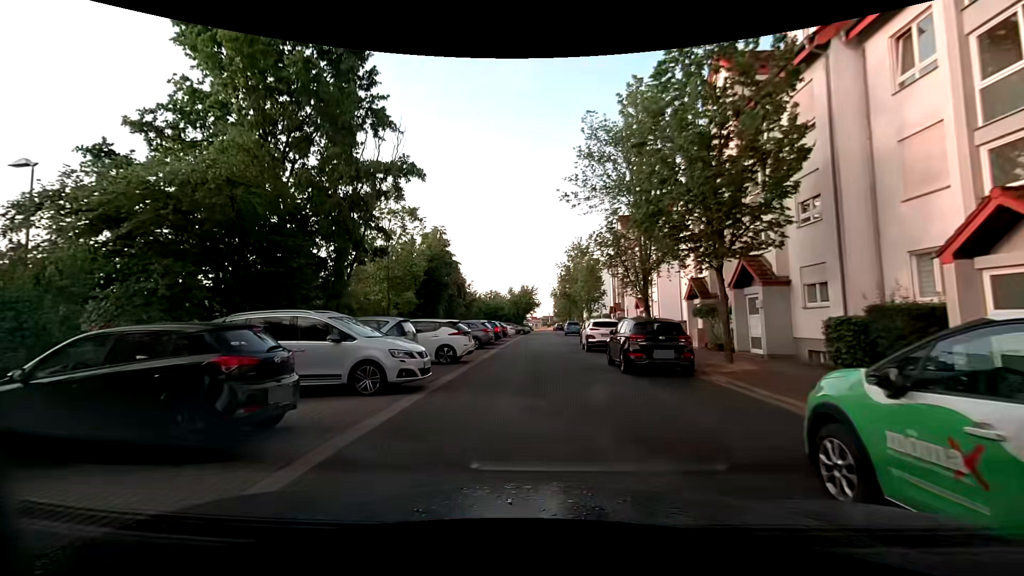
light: Day
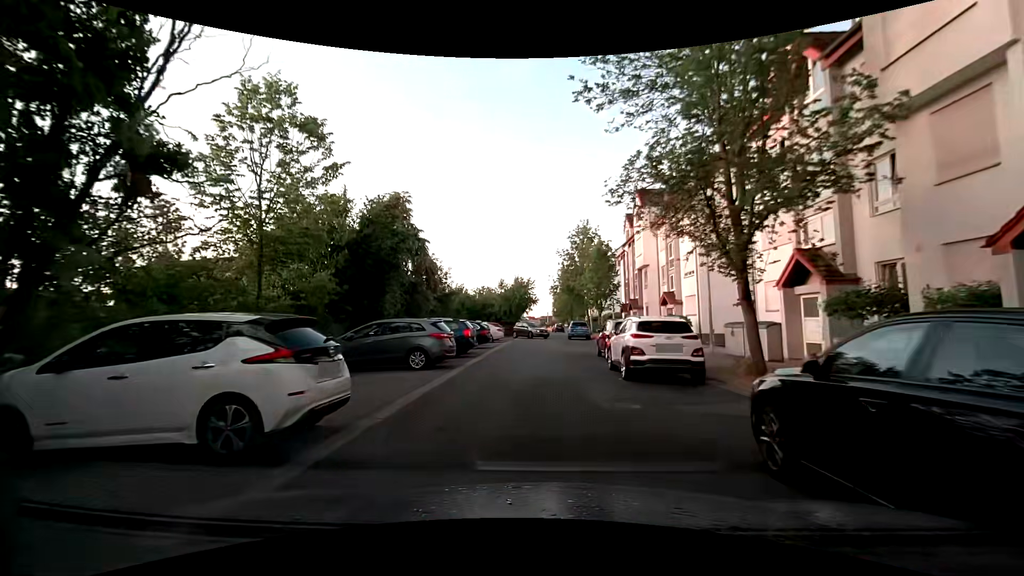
(-0.3, +11.7) m; -1°
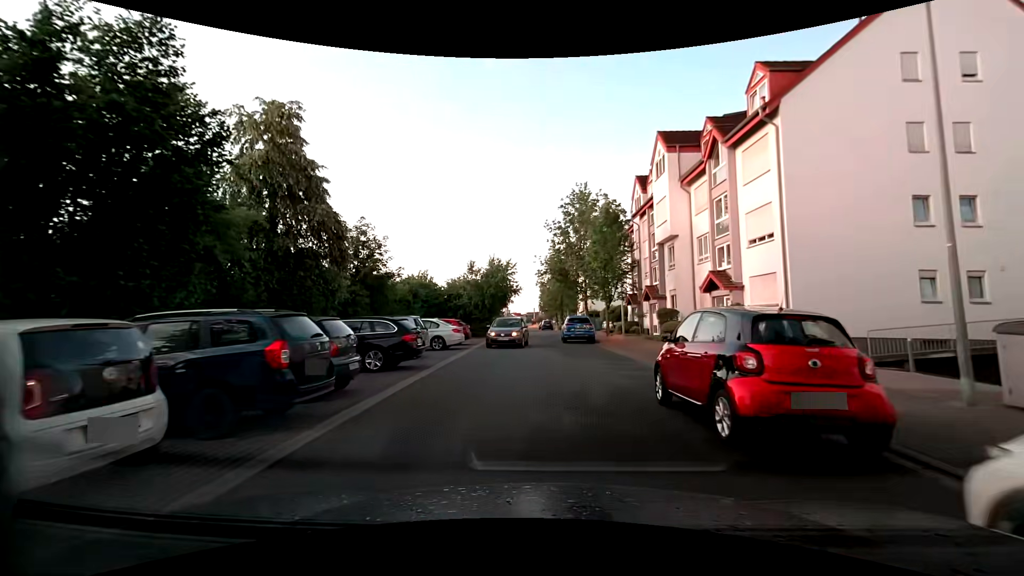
(0.0, +13.1) m; +1°
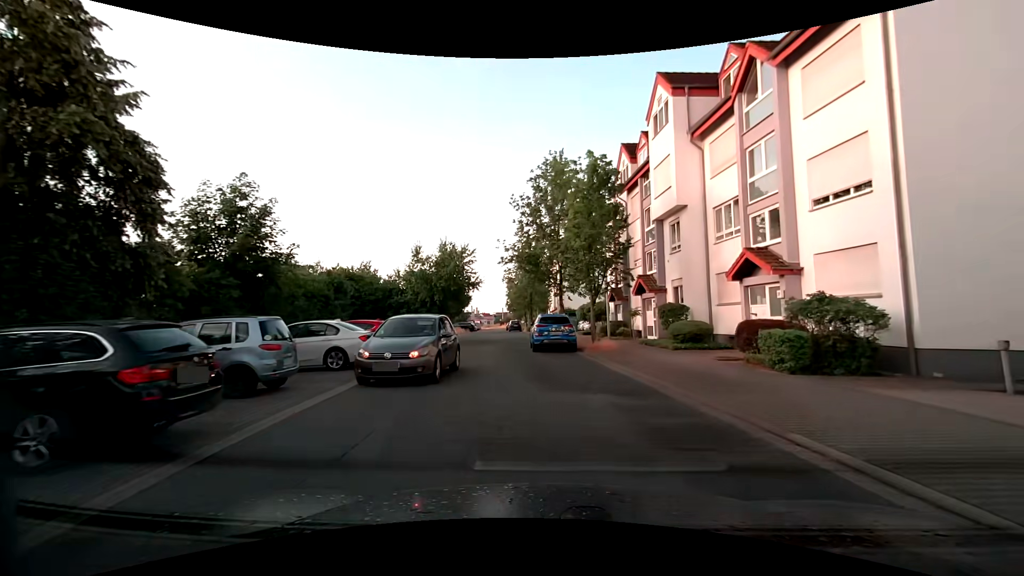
(+0.2, +8.0) m; +4°
(0, +10) (-2, +20) (-3, +30) (-3, +40) (-4, +50) (-5, +60) (-6, +70) (-7, +80) (-8, +90) (-8, +100) m
